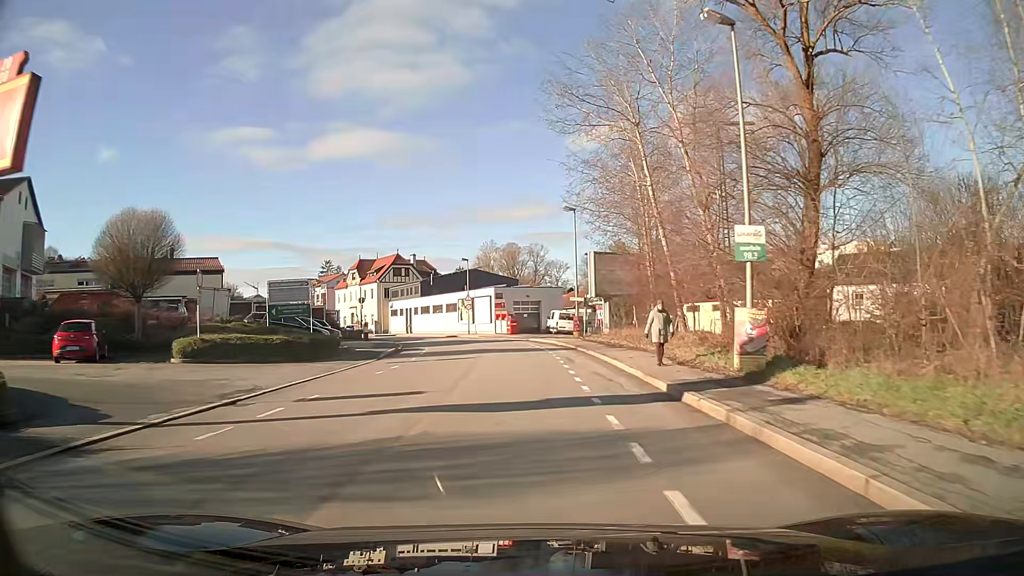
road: primary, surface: asphalt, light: Day
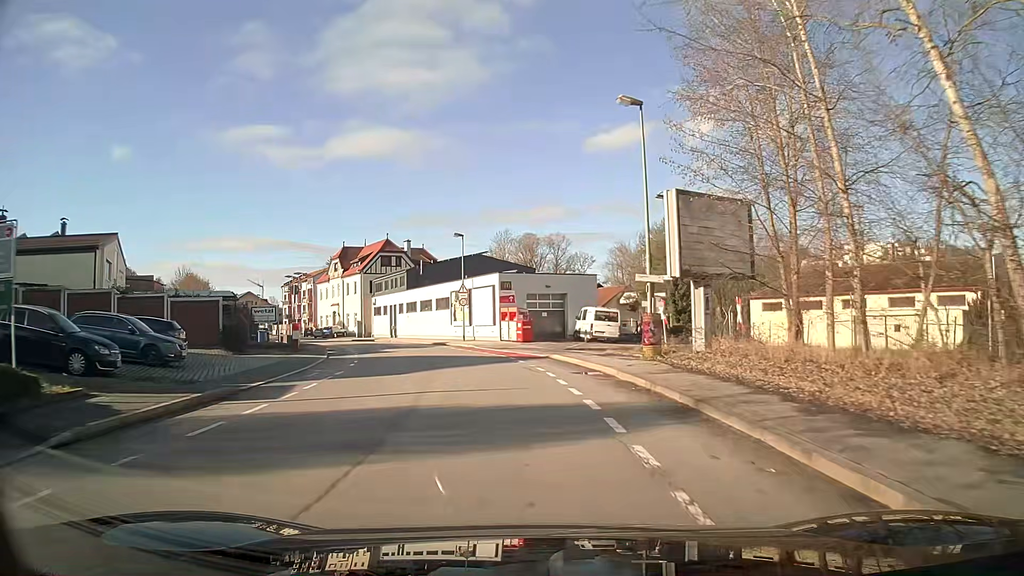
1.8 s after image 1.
(-0.3, +20.8) m; -2°
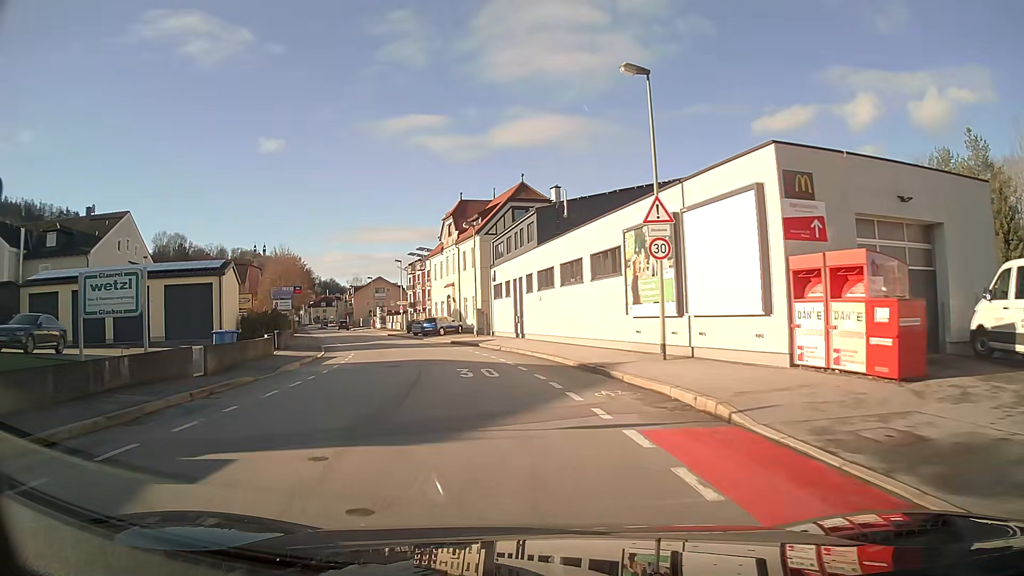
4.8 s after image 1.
(-3.6, +31.7) m; -15°
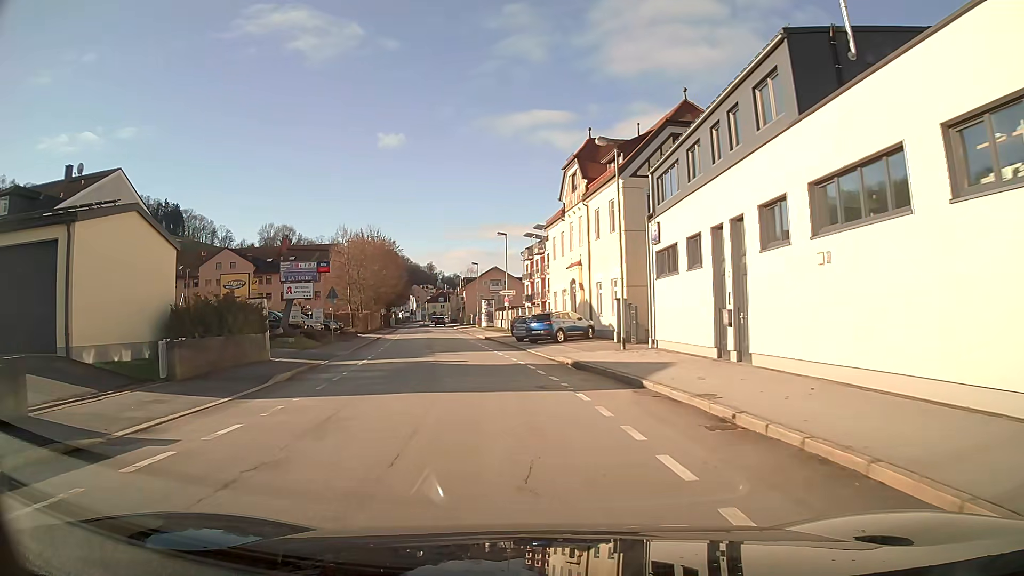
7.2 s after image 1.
(-2.1, +21.7) m; -10°
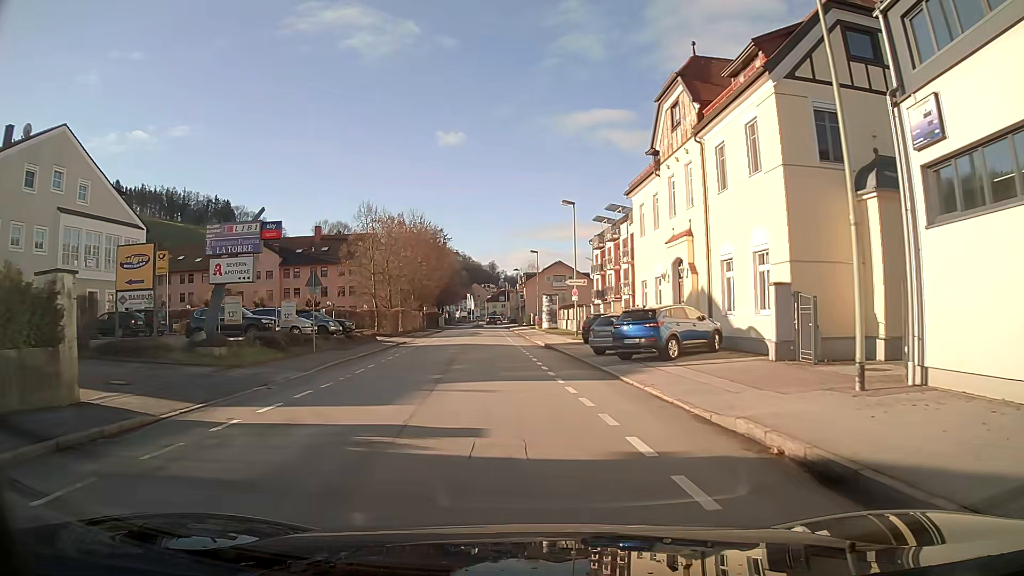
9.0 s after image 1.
(-0.7, +14.3) m; -5°
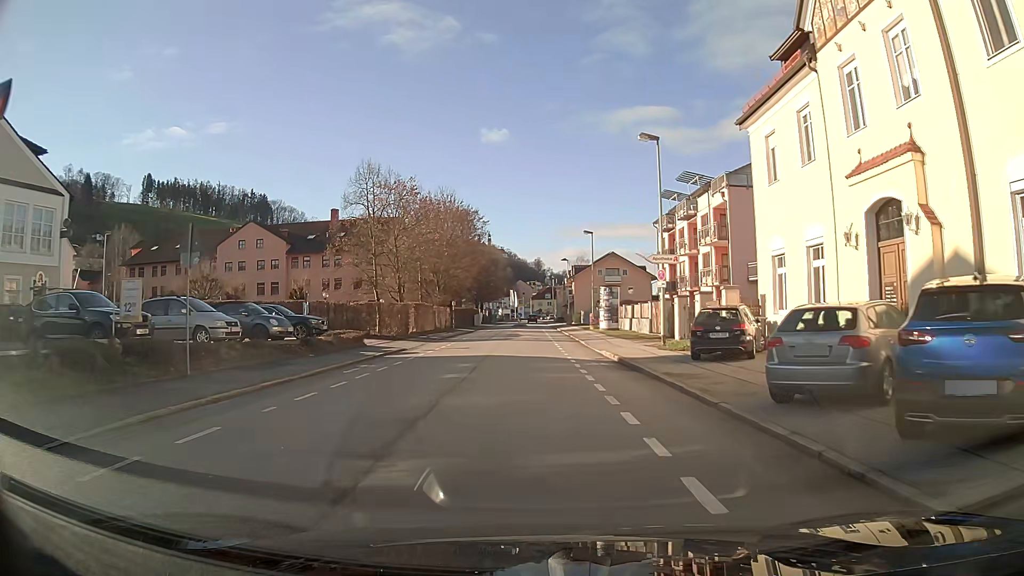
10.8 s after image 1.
(-0.5, +14.1) m; -3°
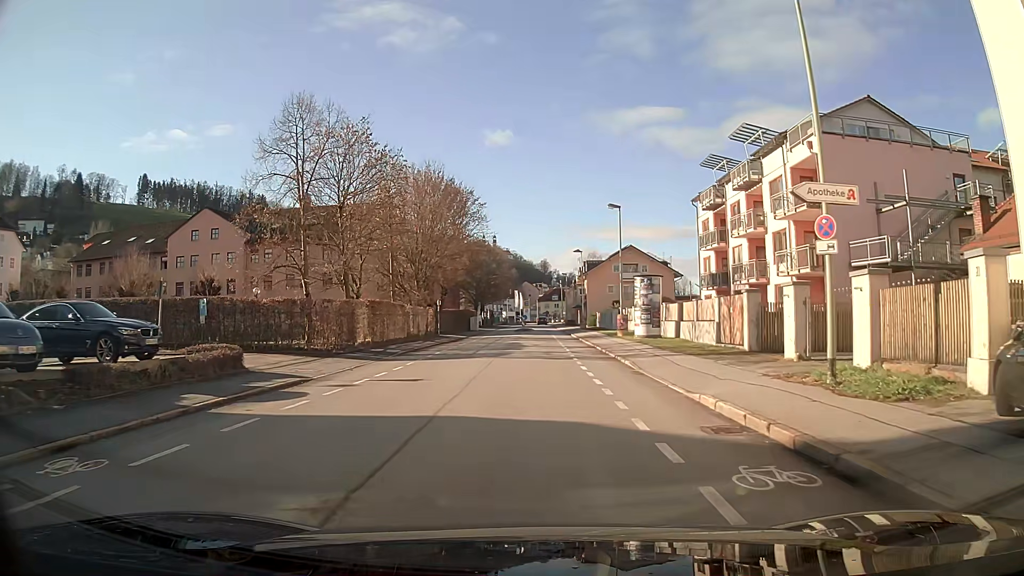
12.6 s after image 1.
(-0.1, +14.0) m; 0°
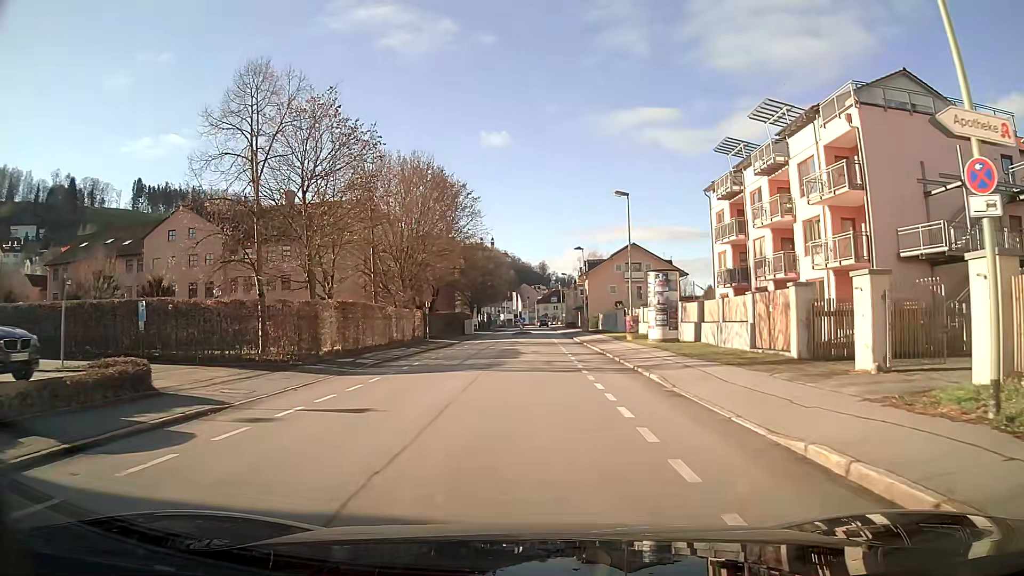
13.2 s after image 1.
(0.0, +4.6) m; 0°
(0, +10) (0, +20) (0, +30) (0, +40) (0, +50) (+1, +60) (+1, +70) (+1, +80) (+1, +90) (+1, +100) m
